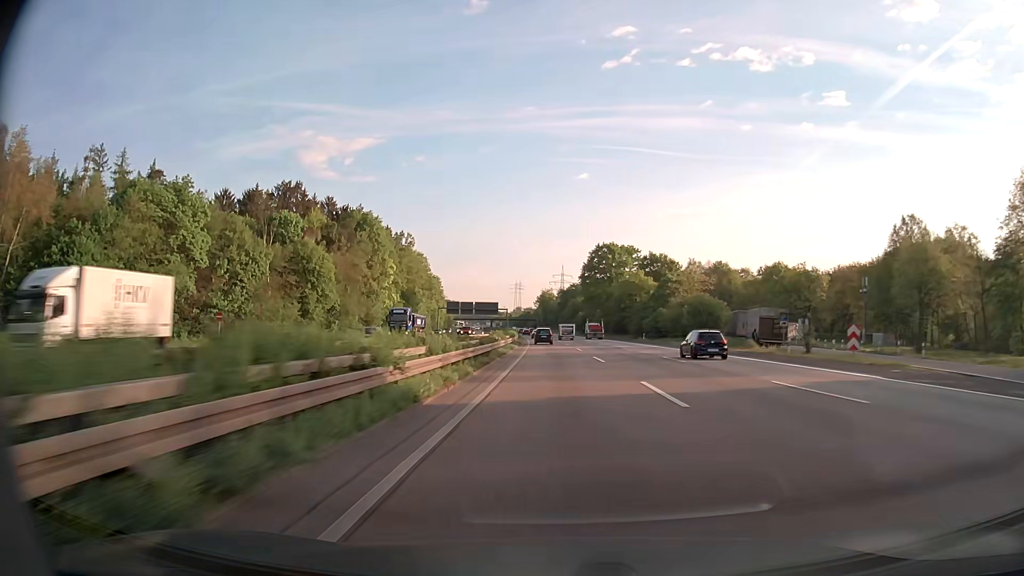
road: motorway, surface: asphalt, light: Day
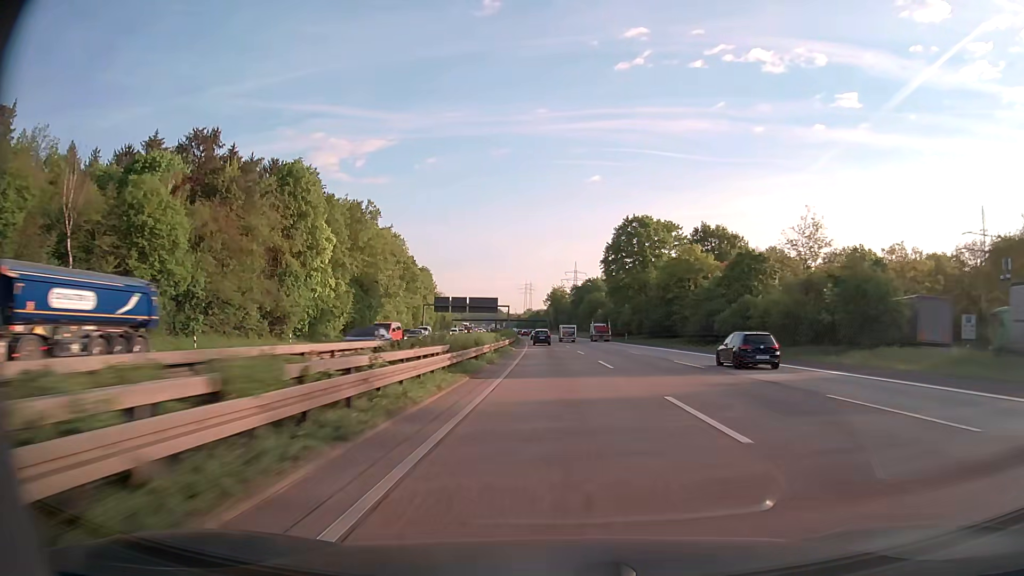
(-0.4, +39.4) m; -1°
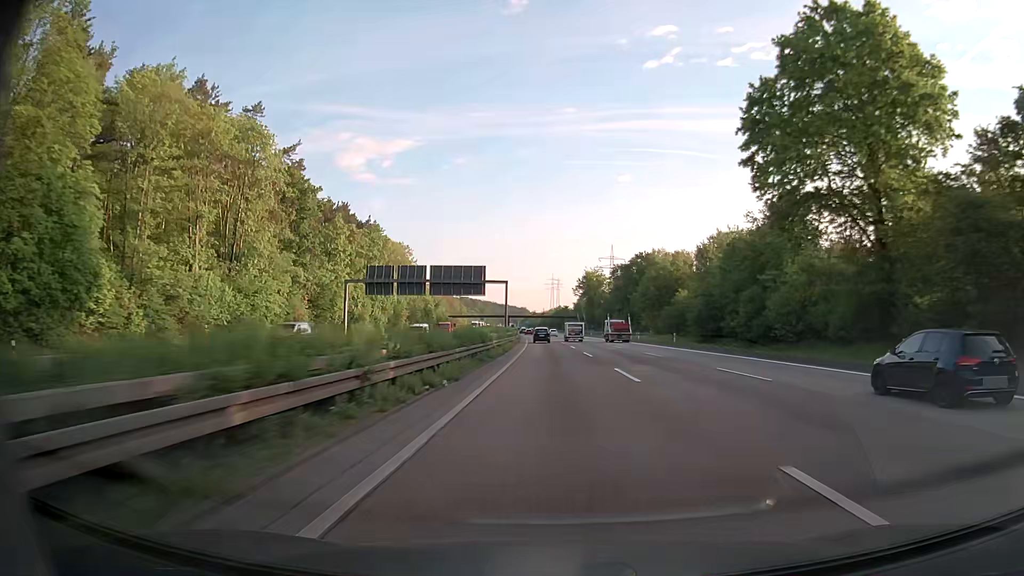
(-1.5, +78.8) m; -2°
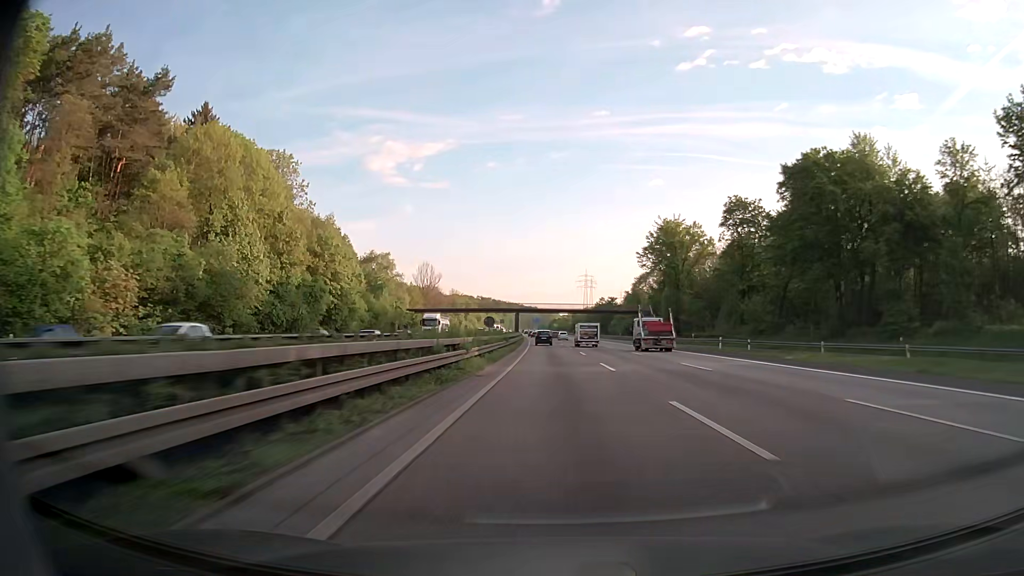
(-2.4, +98.5) m; -2°
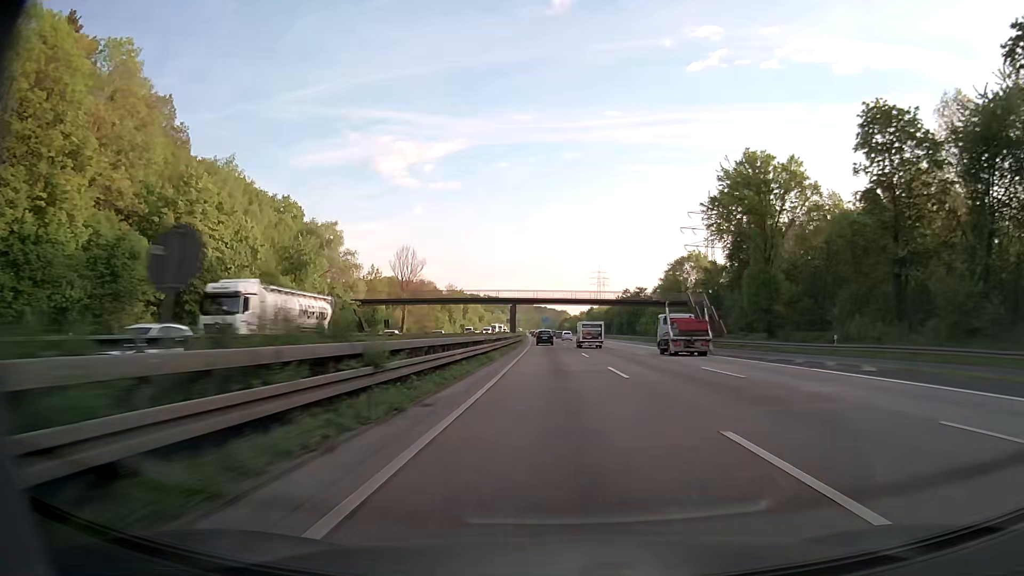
(-0.4, +39.4) m; -1°
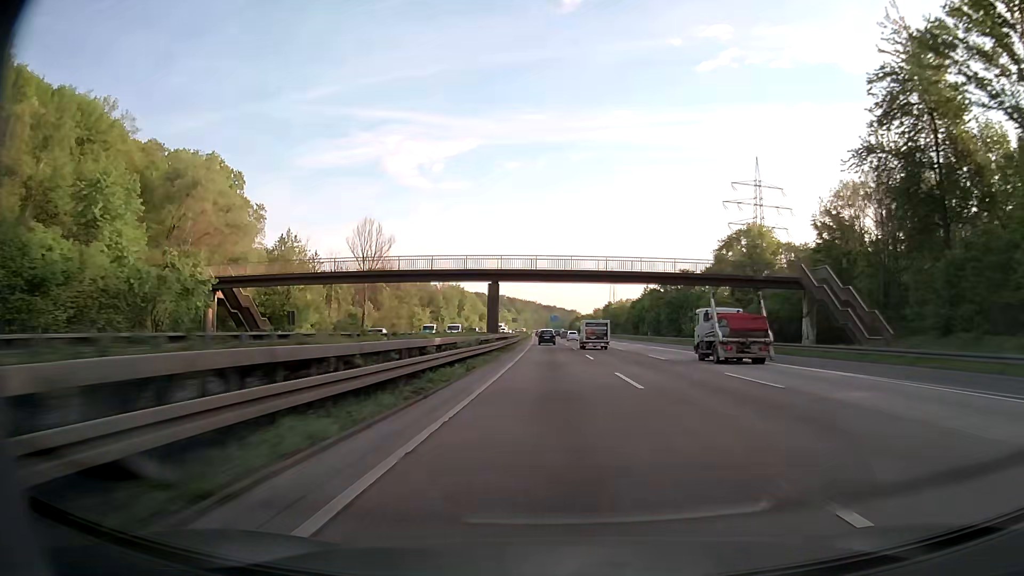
(-0.2, +39.3) m; -1°
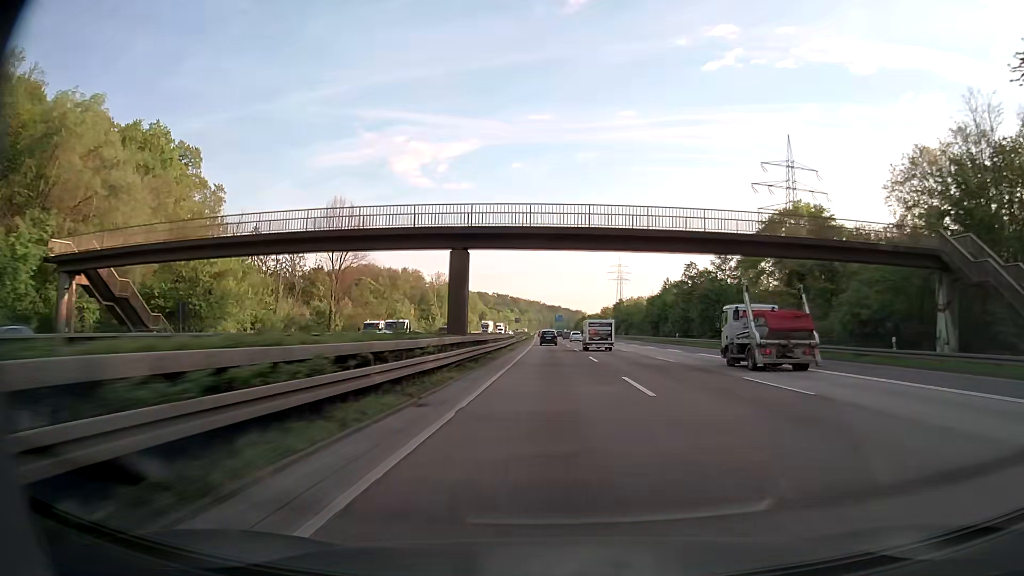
(-0.1, +19.6) m; 0°
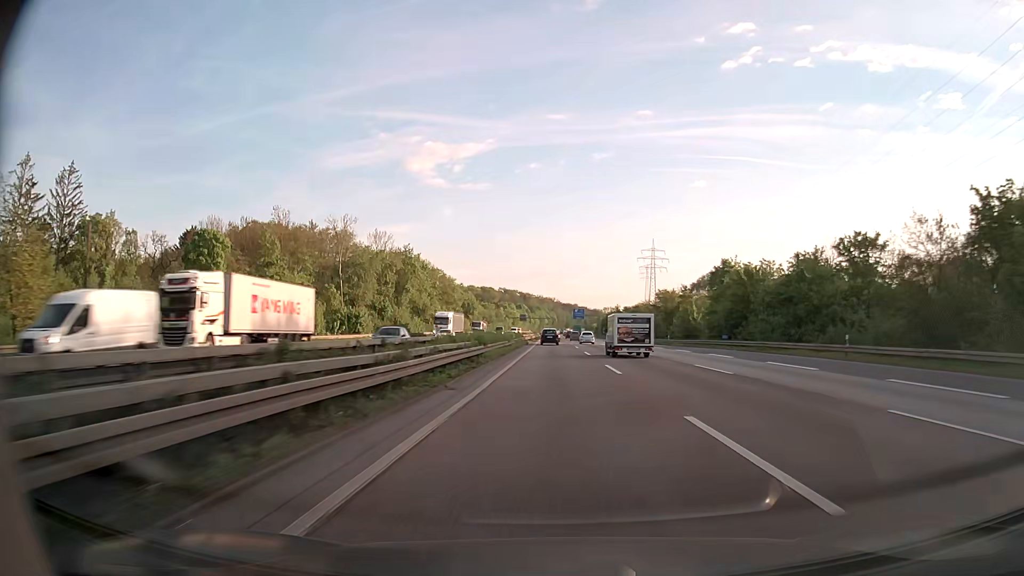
(-1.1, +97.9) m; -1°
